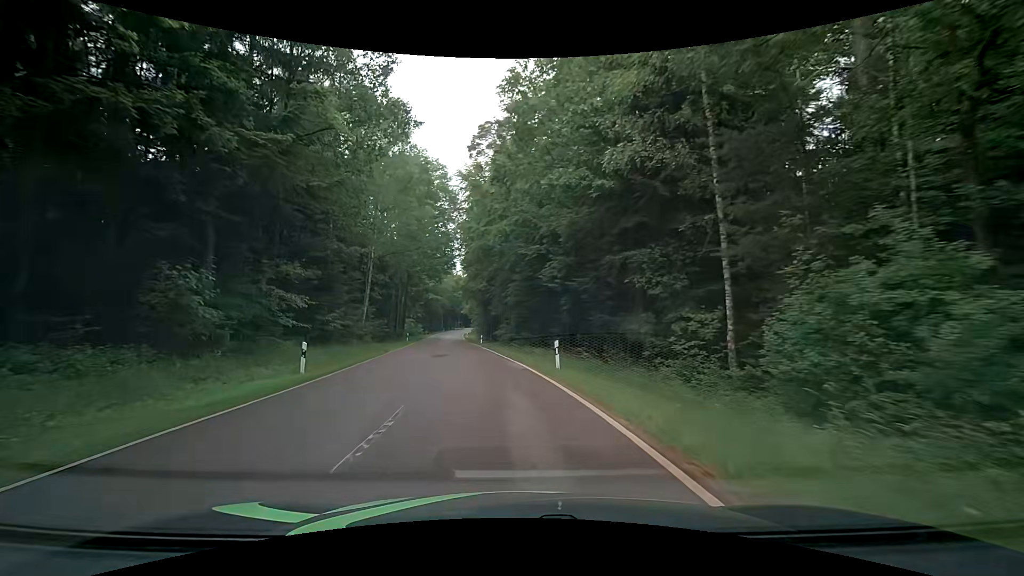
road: tertiary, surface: asphalt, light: Day
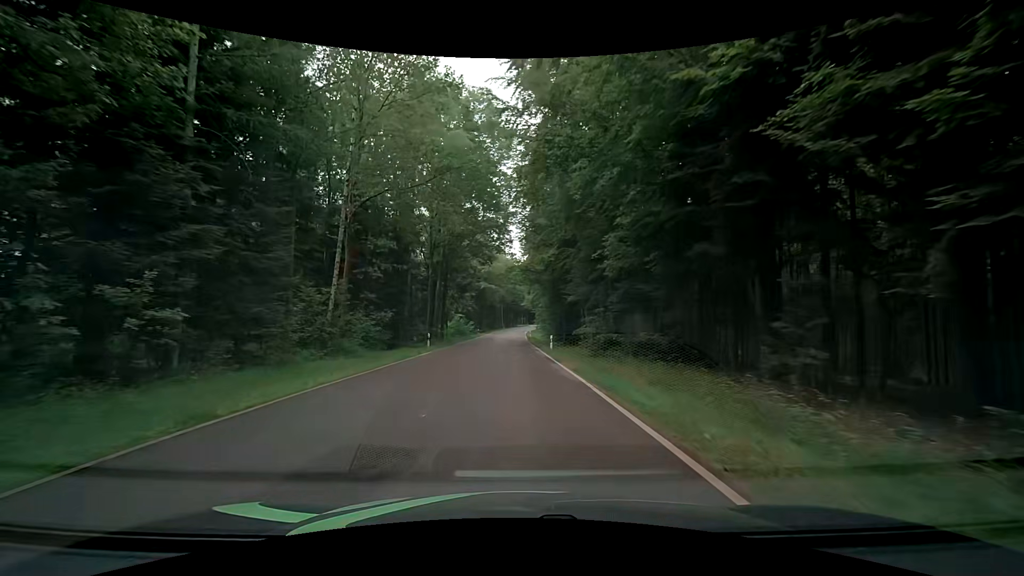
(-2.1, +21.8) m; -10°
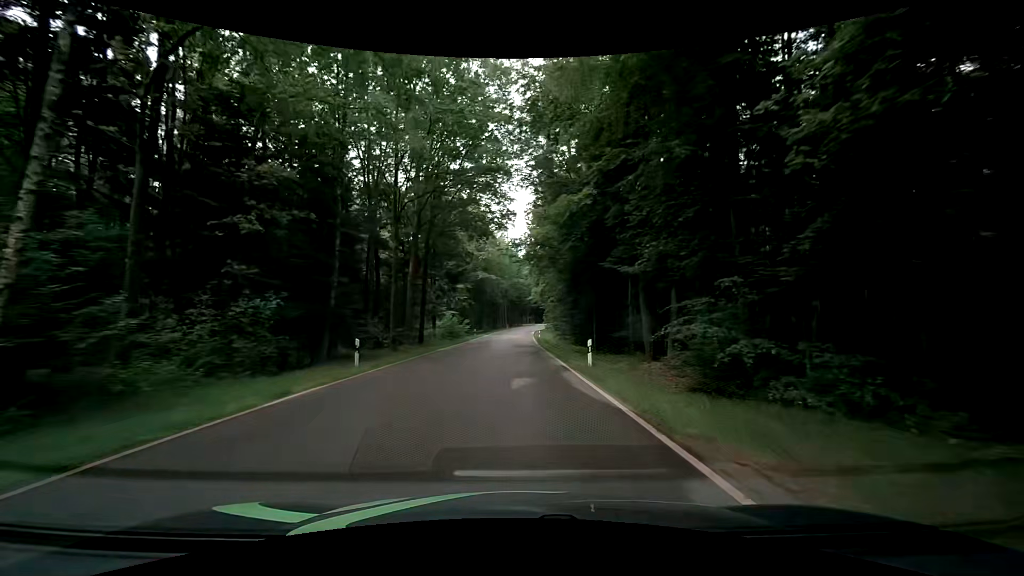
(-0.1, +15.2) m; 0°
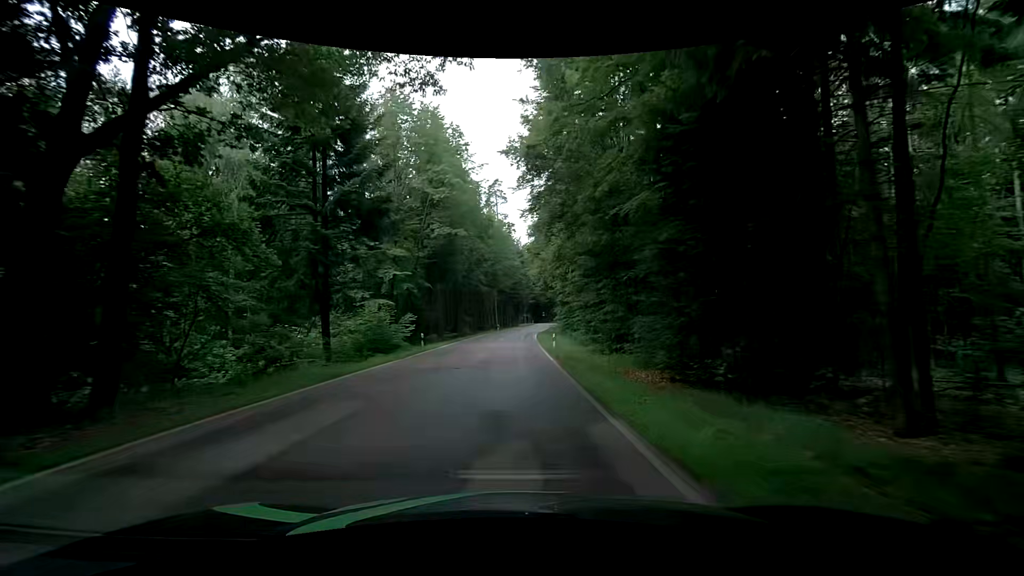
(0.0, +31.6) m; 0°
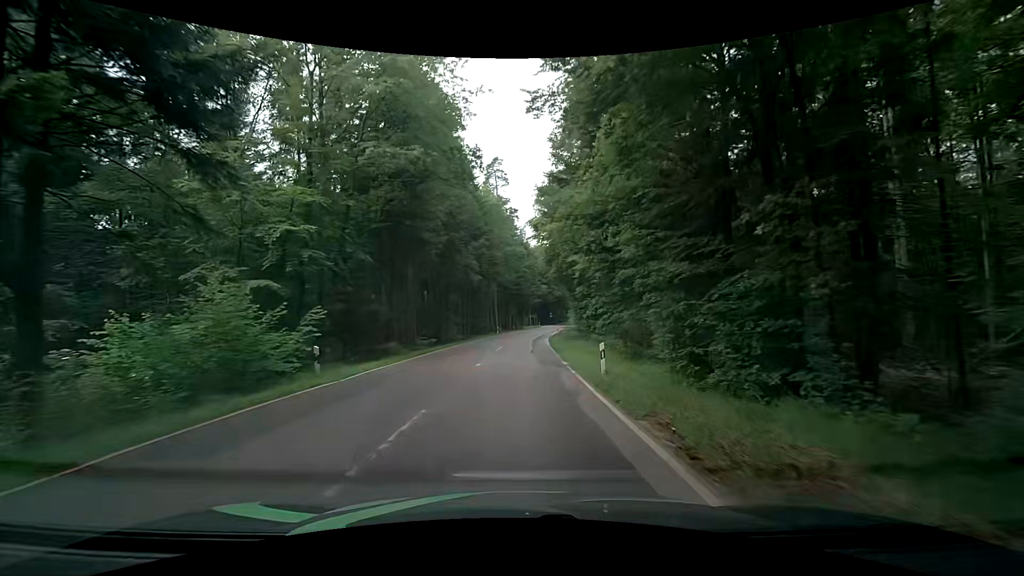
(0.0, +16.4) m; -1°
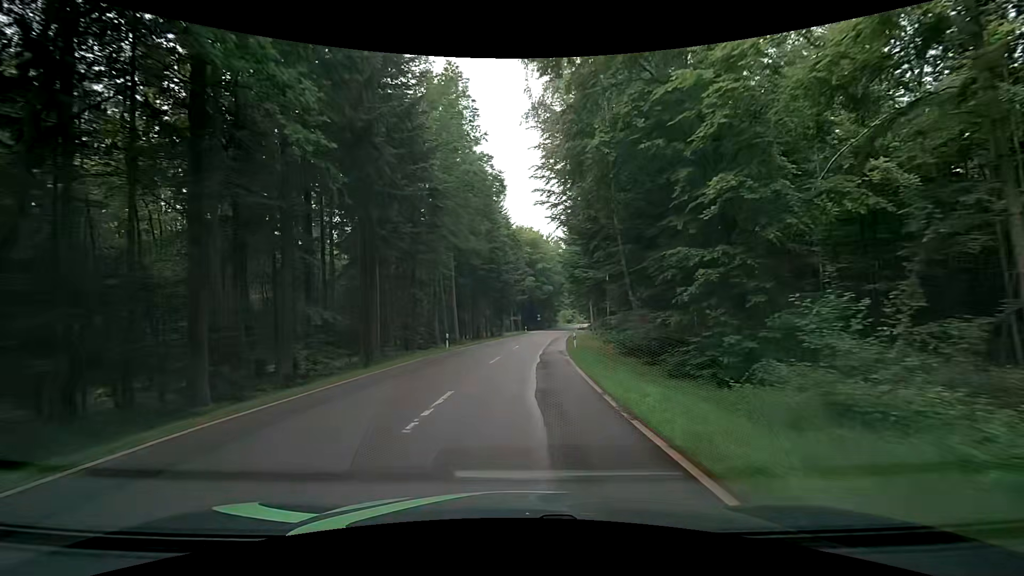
(+0.6, +33.8) m; +1°
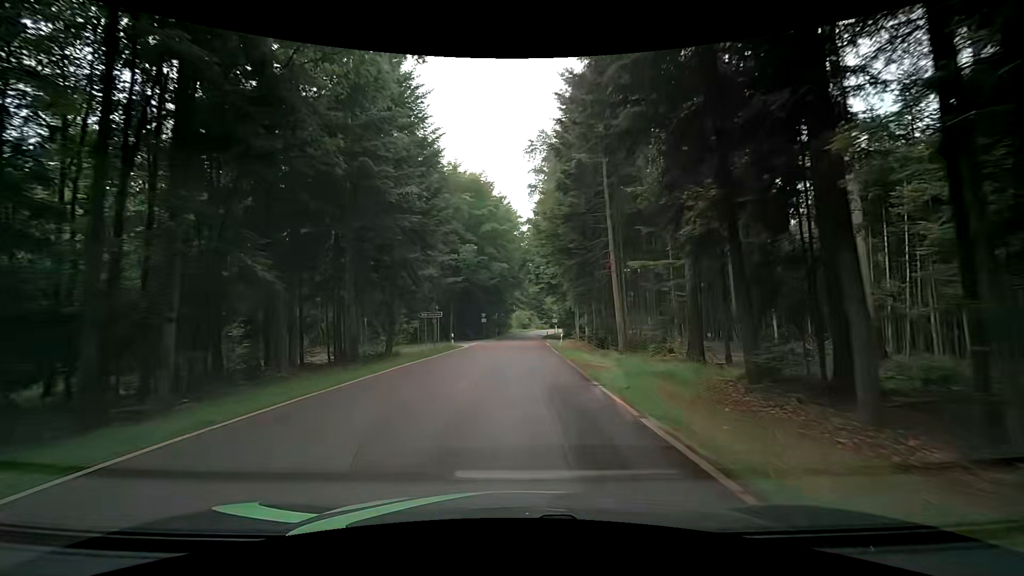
(+3.5, +43.3) m; +7°
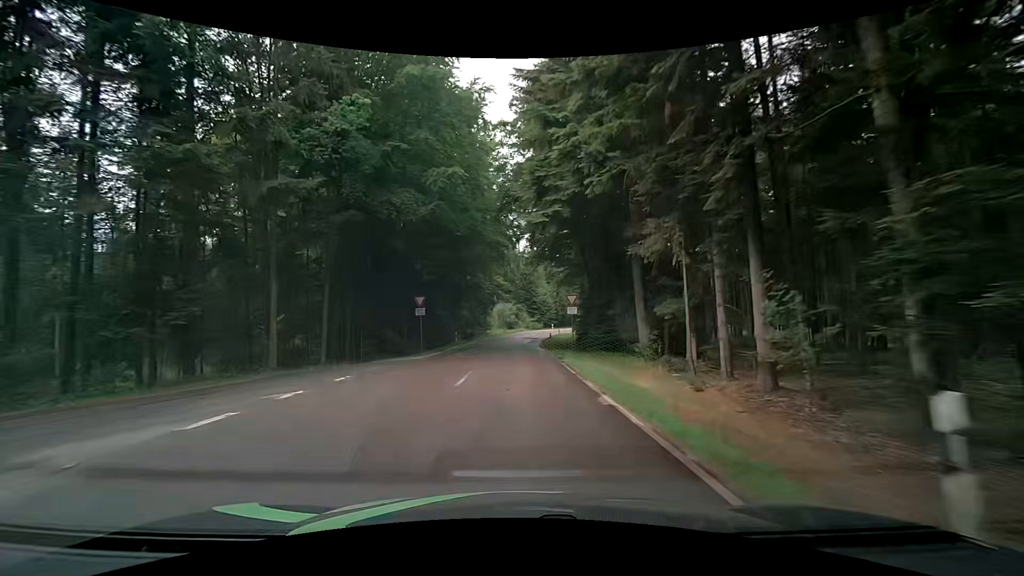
(+1.3, +35.2) m; +3°
(0, +10) (0, +20) (0, +30) (0, +40) (+1, +50) (+2, +60) (+3, +70) (+5, +80) (+8, +89) (+12, +98) m
